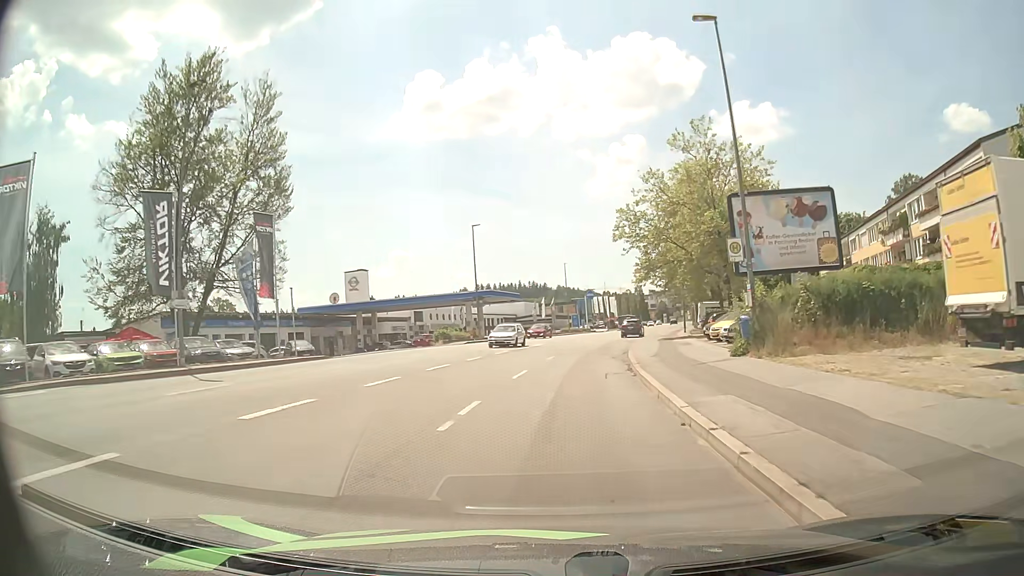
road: tertiary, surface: asphalt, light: Day
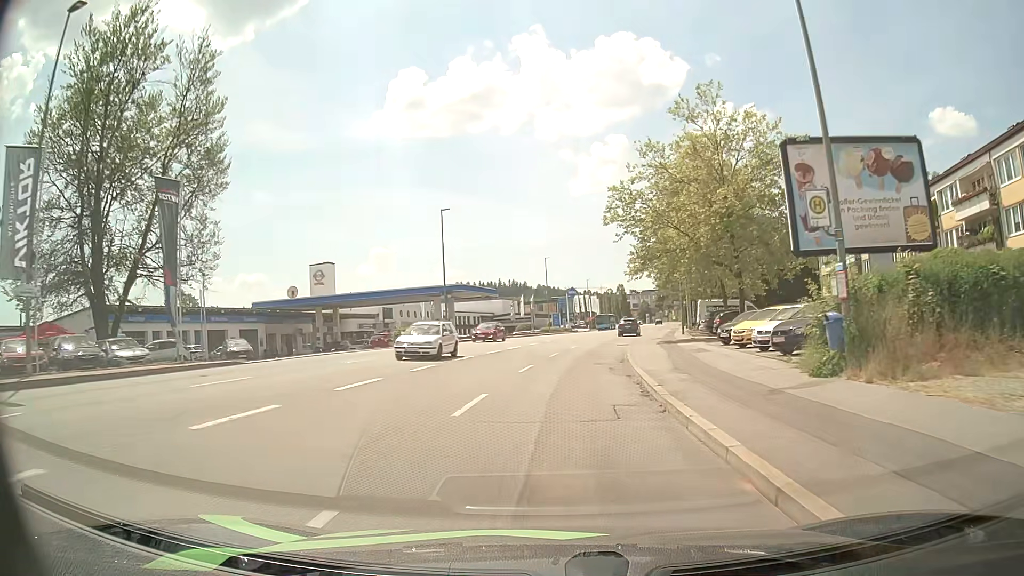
(+0.1, +7.4) m; +1°
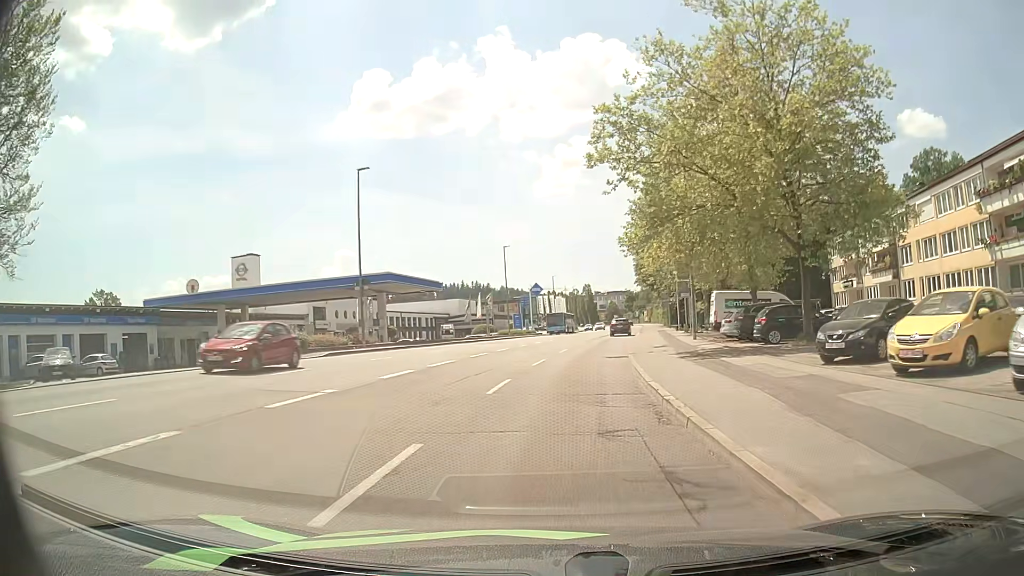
(+0.5, +14.9) m; +3°
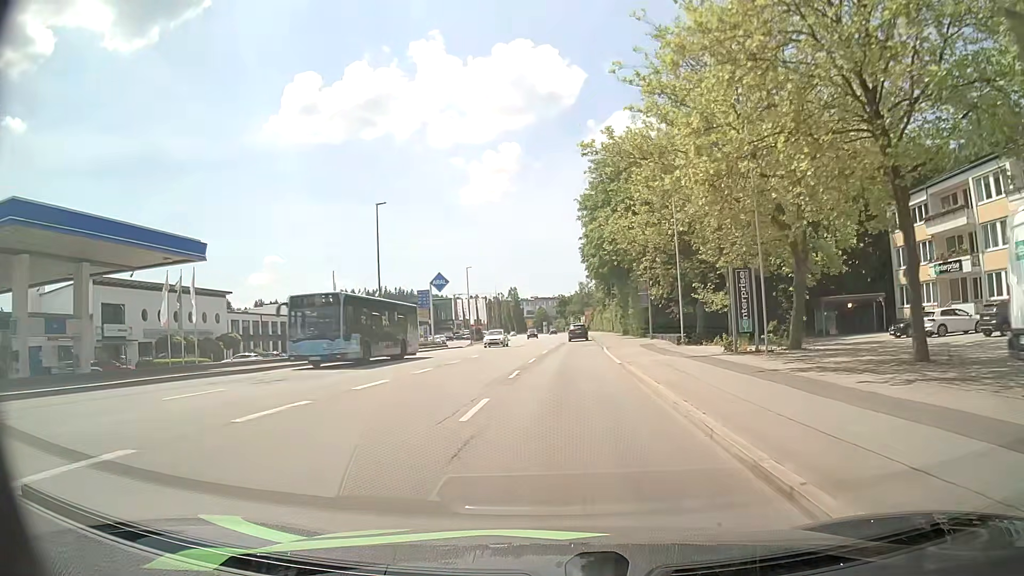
(+1.6, +30.4) m; +5°
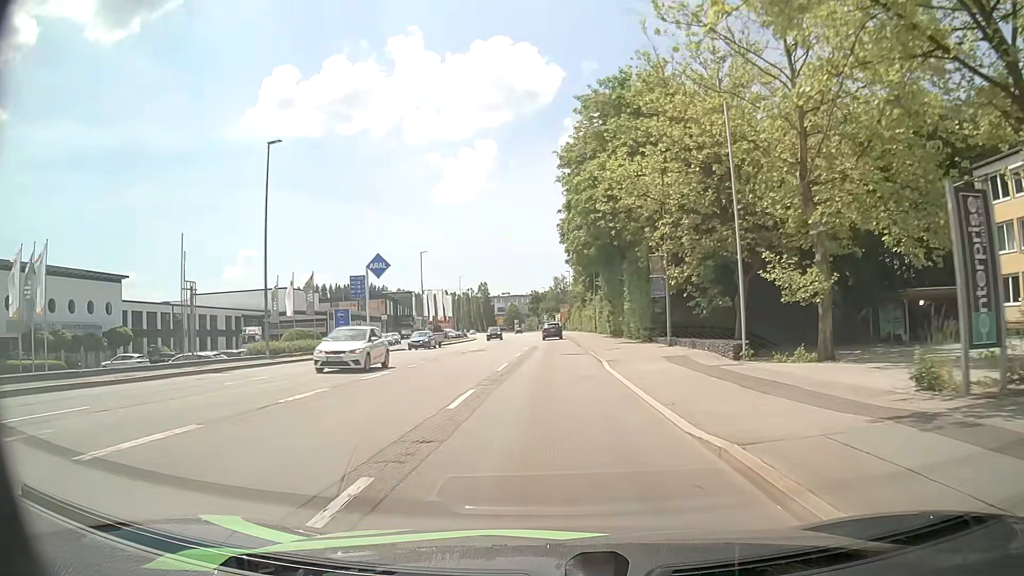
(+0.5, +15.4) m; +3°
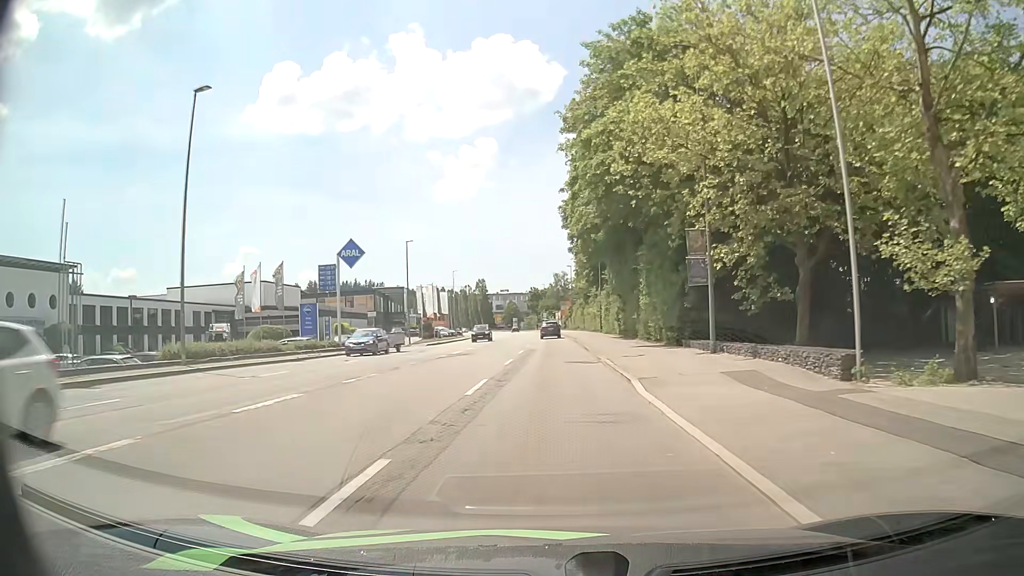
(0.0, +7.8) m; 0°
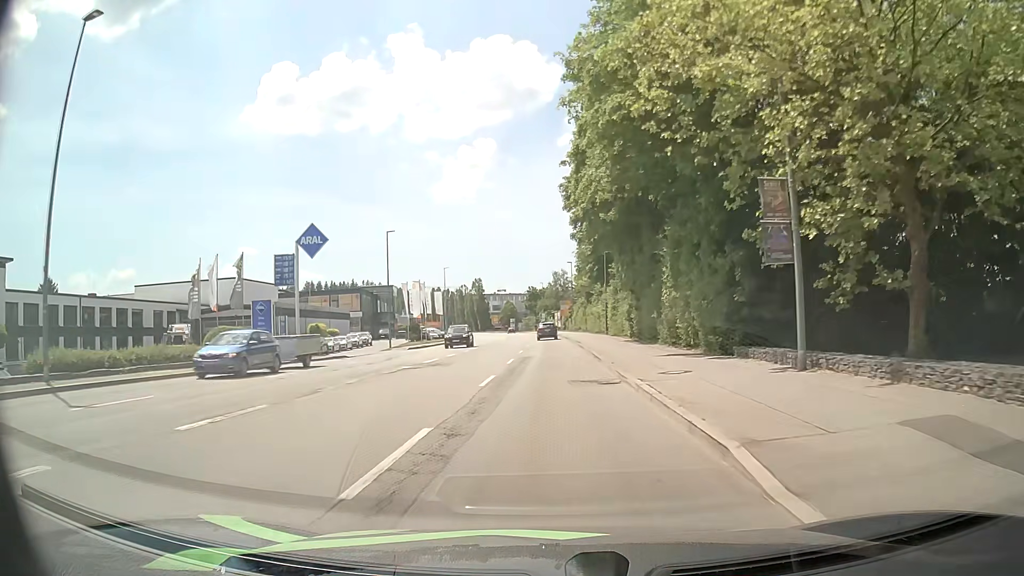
(0.0, +7.8) m; 0°
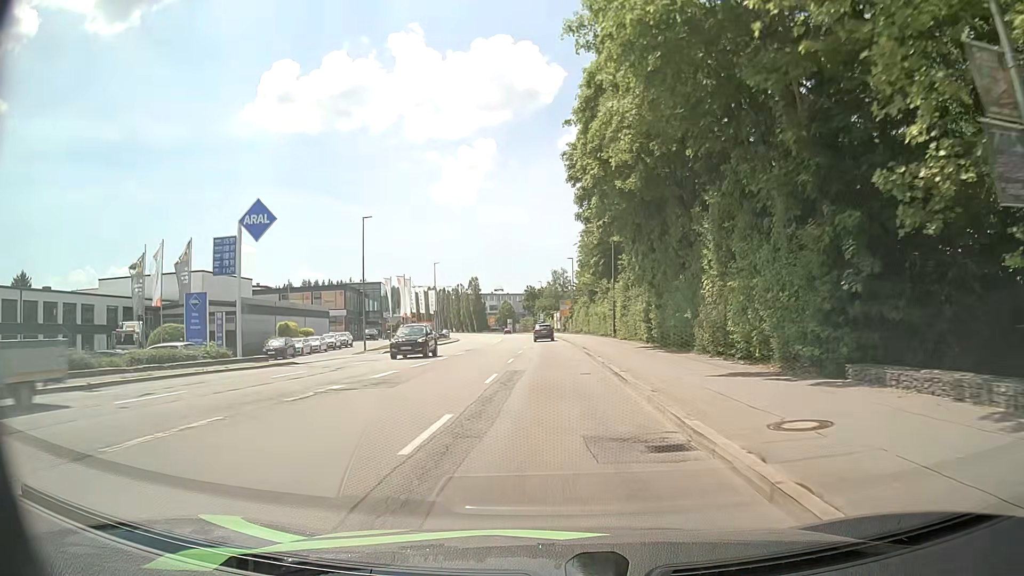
(0.0, +7.9) m; 0°
(0, +10) (0, +20) (0, +30) (0, +40) (0, +50) (0, +60) (-1, +70) (-1, +80) (-2, +90) (-2, +100) m
